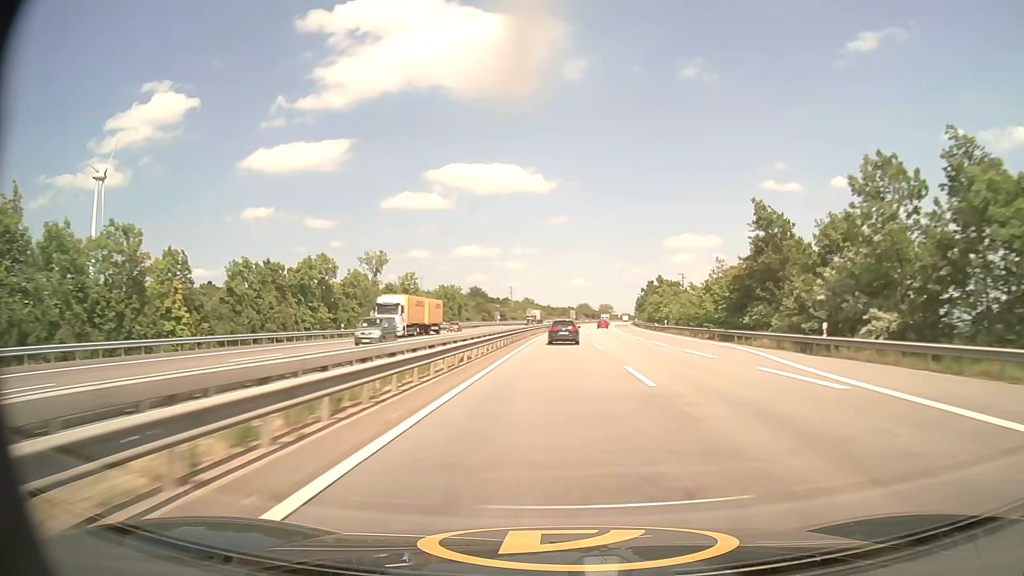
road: motorway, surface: asphalt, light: Day
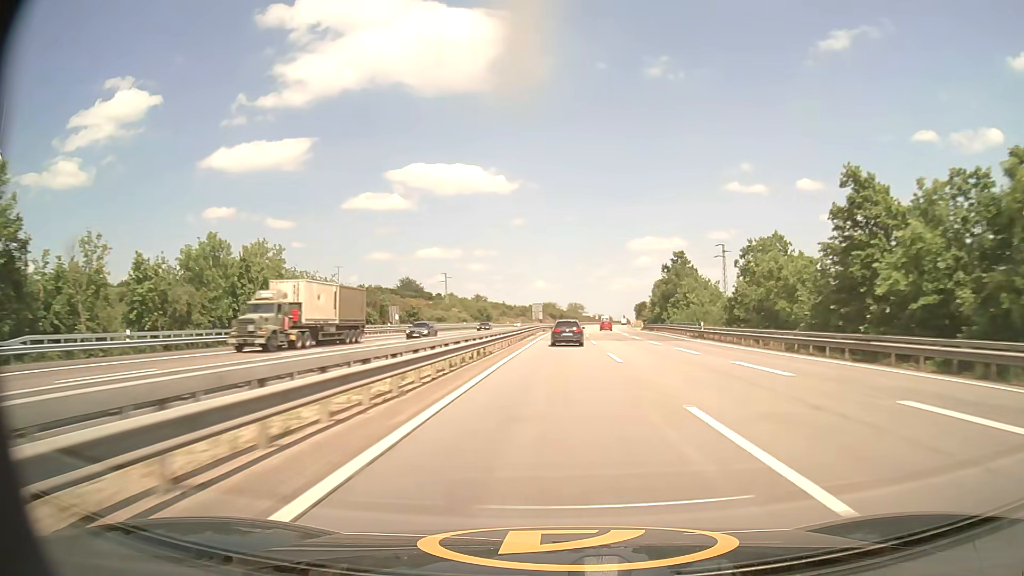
(+2.2, +81.7) m; +3°
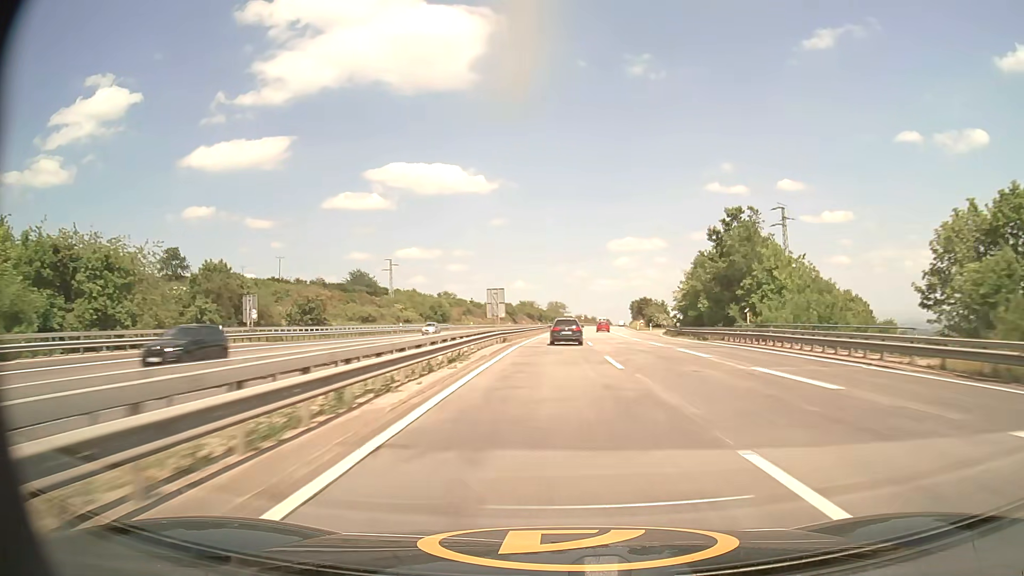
(+0.6, +40.1) m; +2°
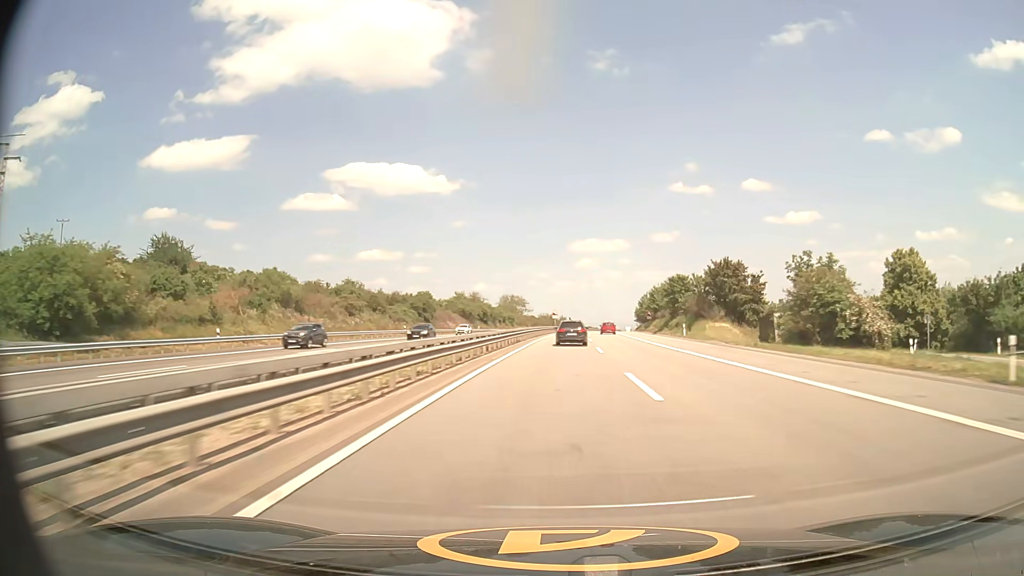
(+2.9, +97.9) m; +3°
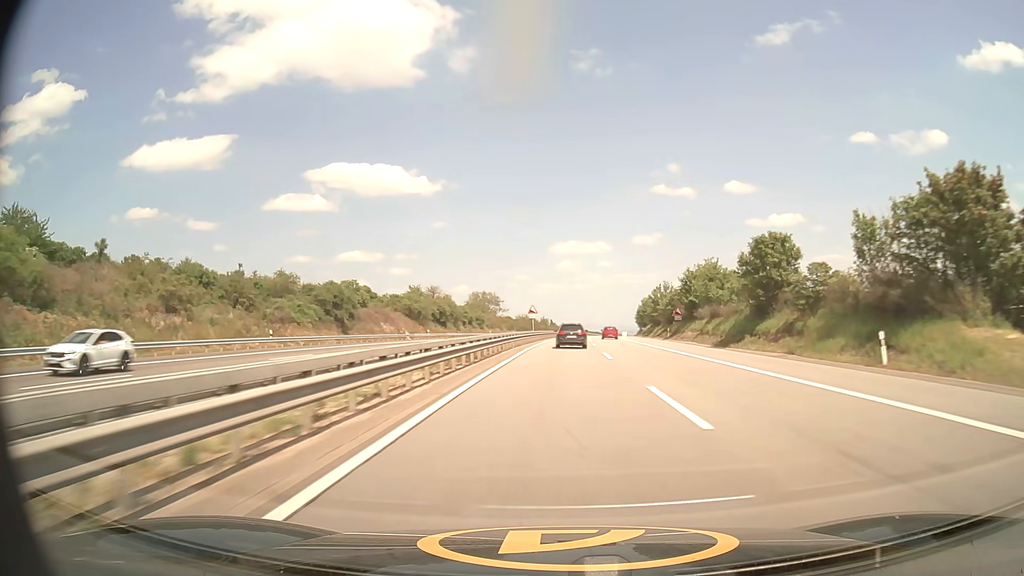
(+0.5, +39.3) m; +2°
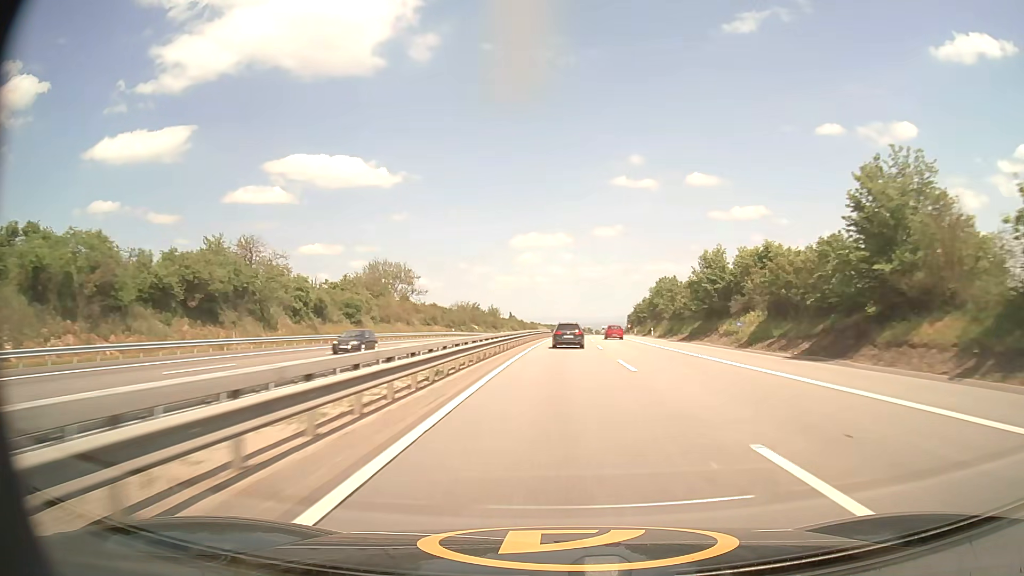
(+2.3, +80.2) m; +3°
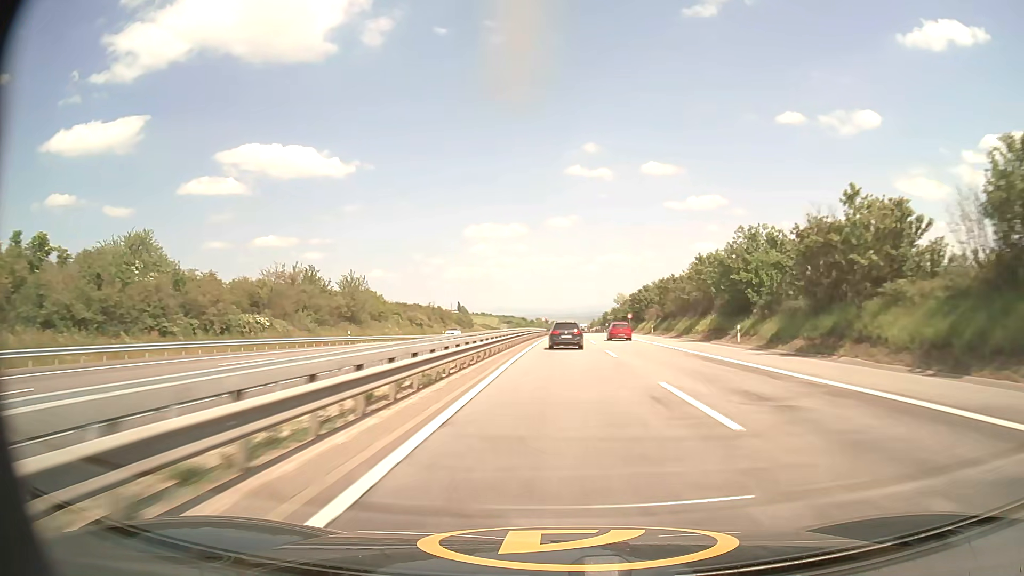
(+3.6, +101.6) m; +4°
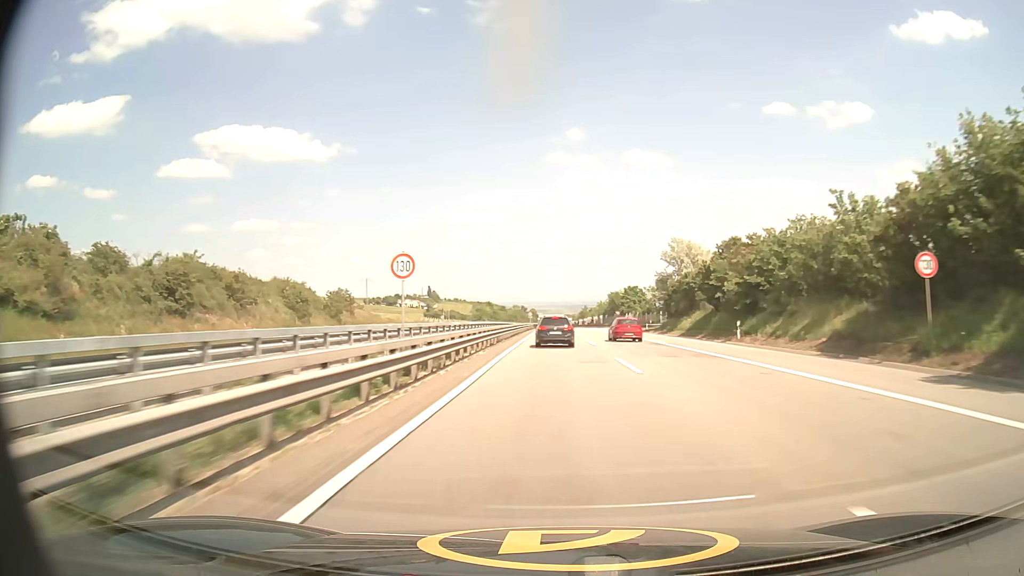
(+2.2, +100.2) m; +2°
(0, +10) (0, +20) (0, +30) (0, +40) (0, +50) (0, +60) (0, +70) (0, +80) (0, +90) (0, +100) m
